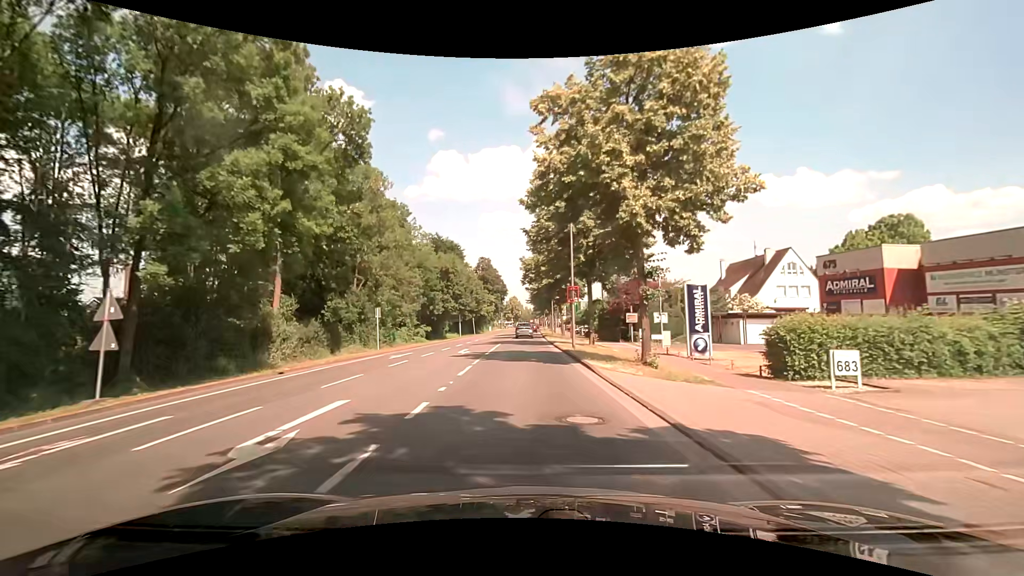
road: secondary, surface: asphalt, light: Day
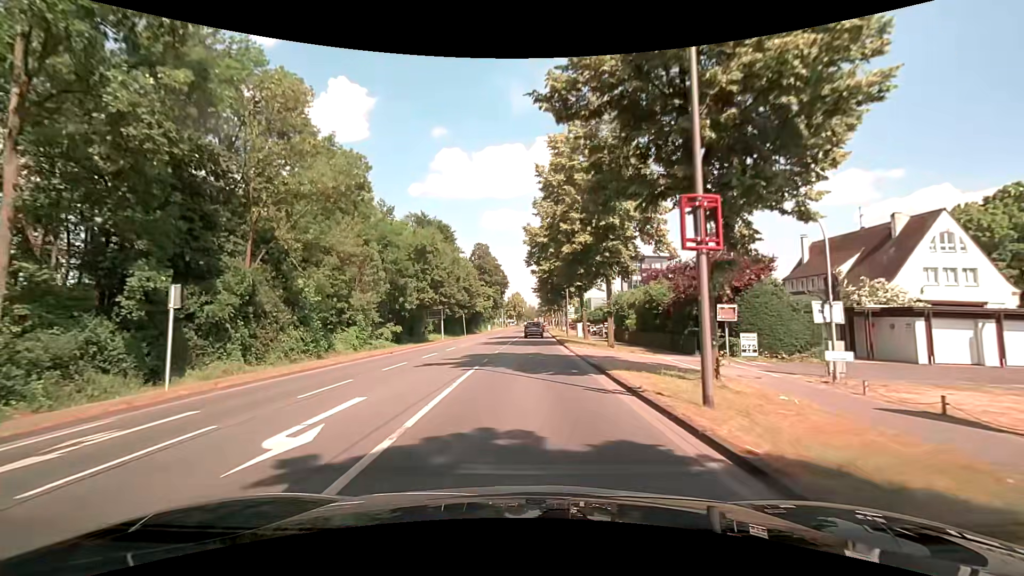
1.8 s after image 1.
(-0.1, +19.7) m; -1°
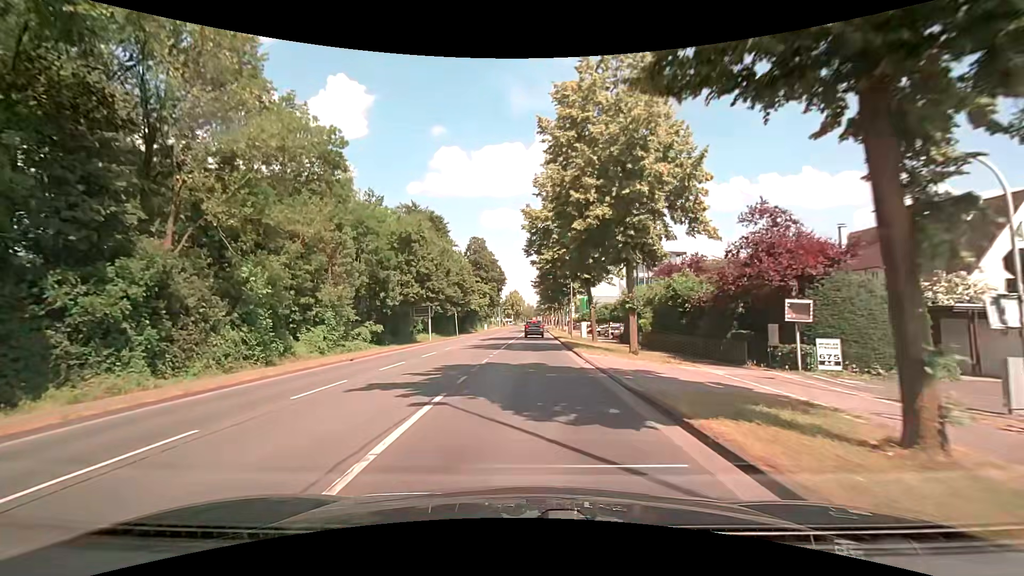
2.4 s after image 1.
(+0.1, +6.4) m; 0°
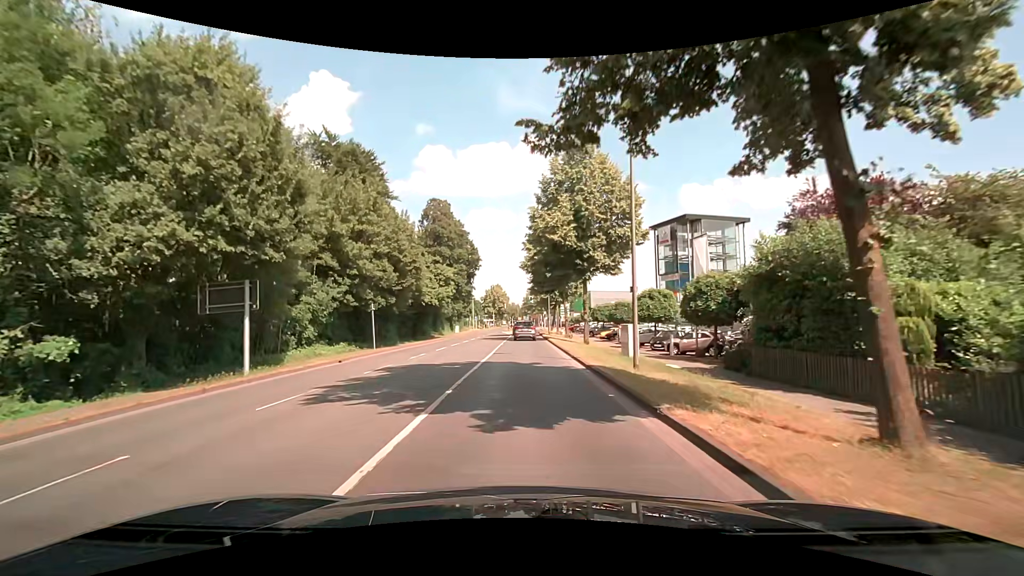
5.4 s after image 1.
(+0.7, +30.9) m; +2°
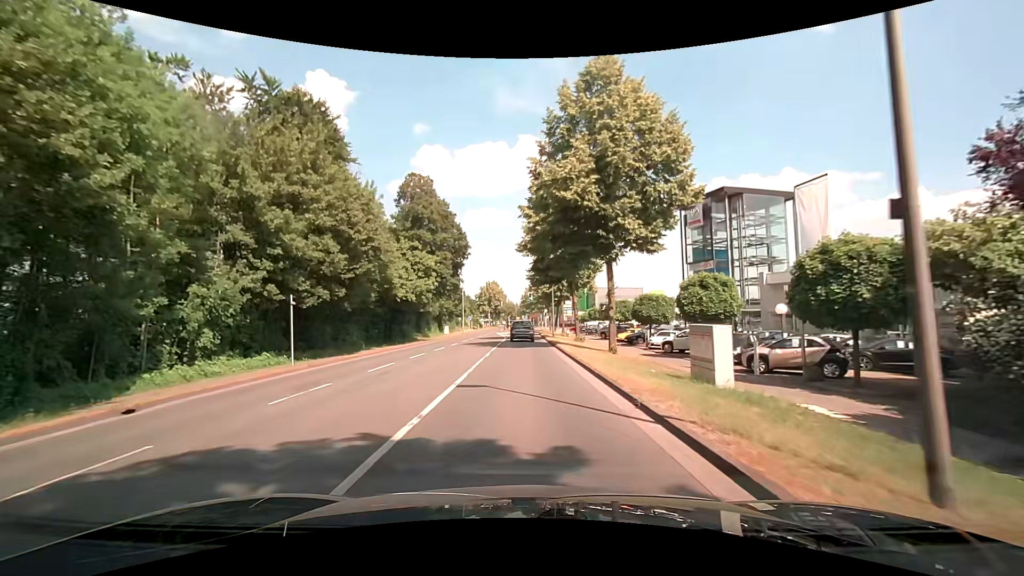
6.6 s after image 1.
(+0.1, +11.6) m; +1°
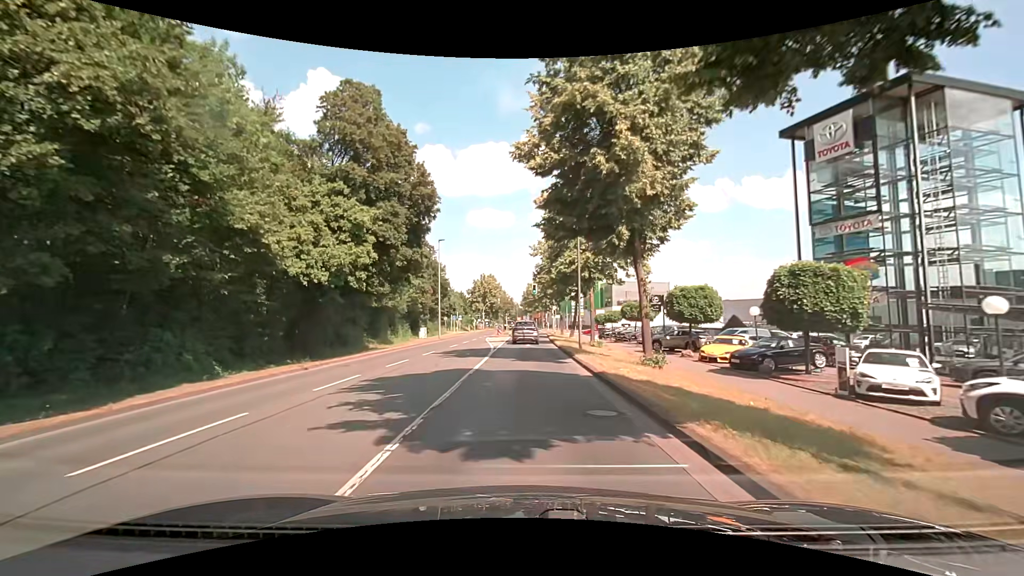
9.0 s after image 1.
(-0.2, +22.0) m; 0°
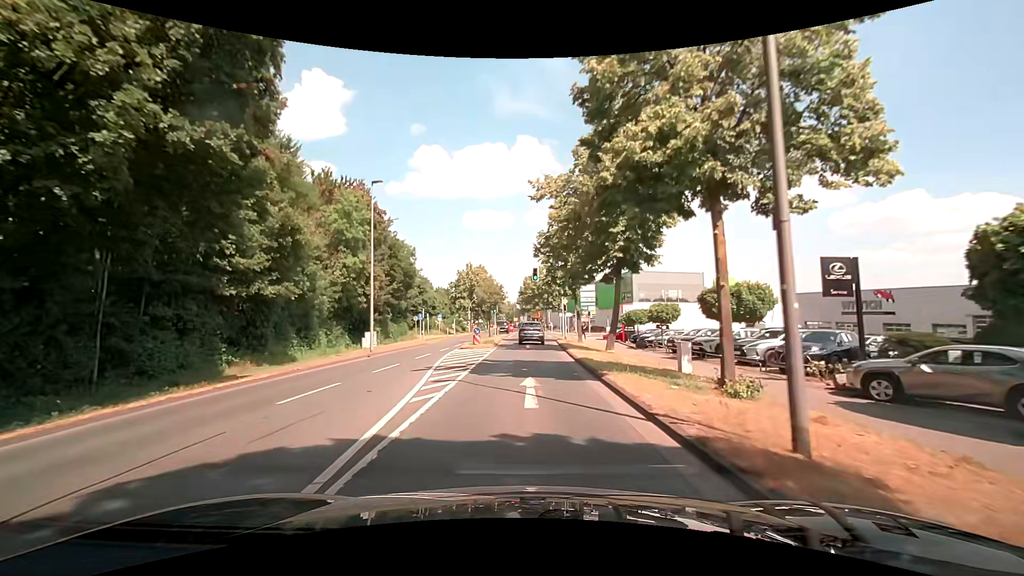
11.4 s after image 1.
(+0.1, +22.1) m; -2°
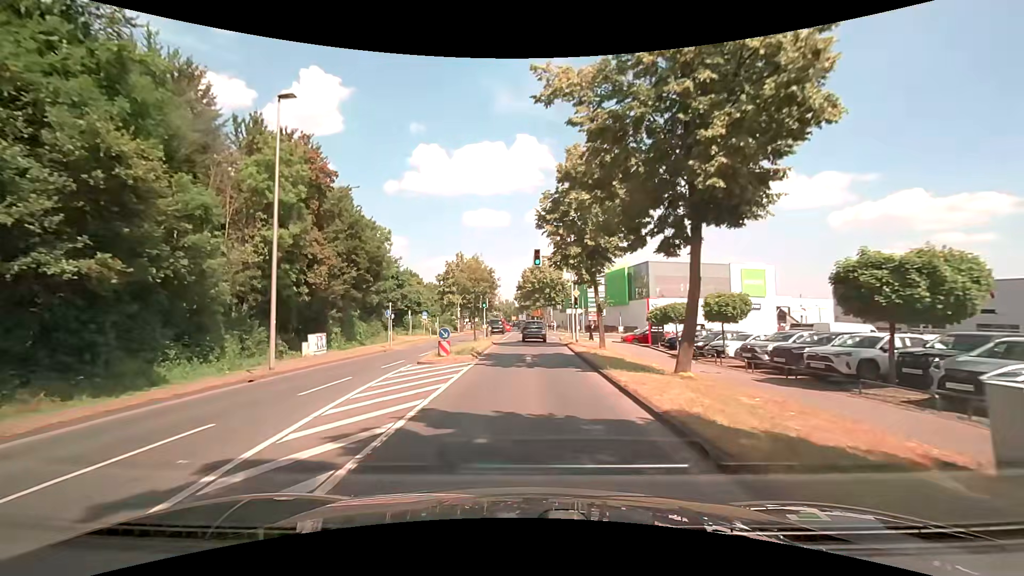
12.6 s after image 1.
(+0.4, +11.5) m; +1°
(0, +10) (0, +20) (+1, +30) (+1, +40) (+1, +50) (+1, +60) (+1, +70) (+1, +80) (+1, +90) (+1, +100) m
